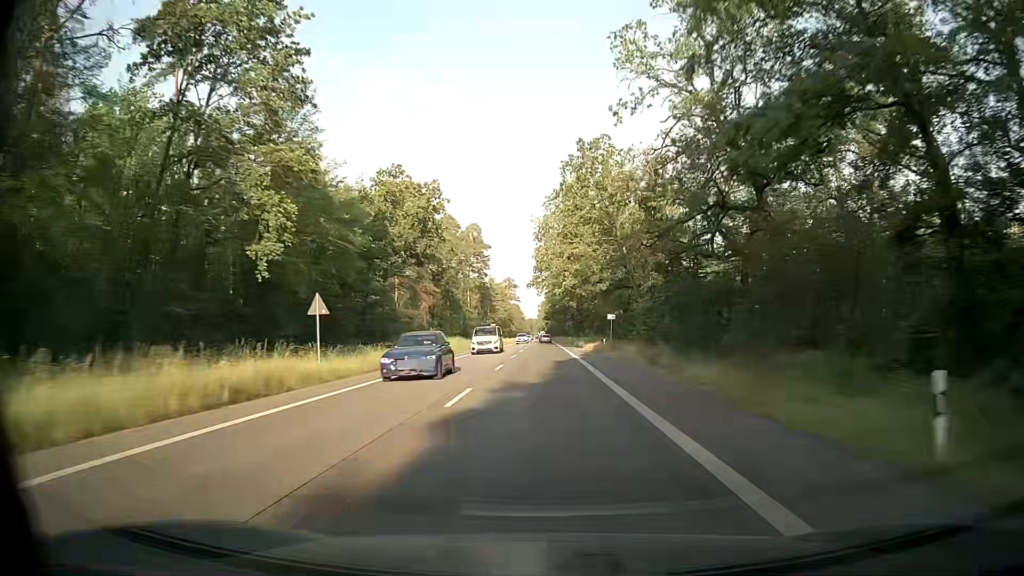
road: secondary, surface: asphalt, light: Day
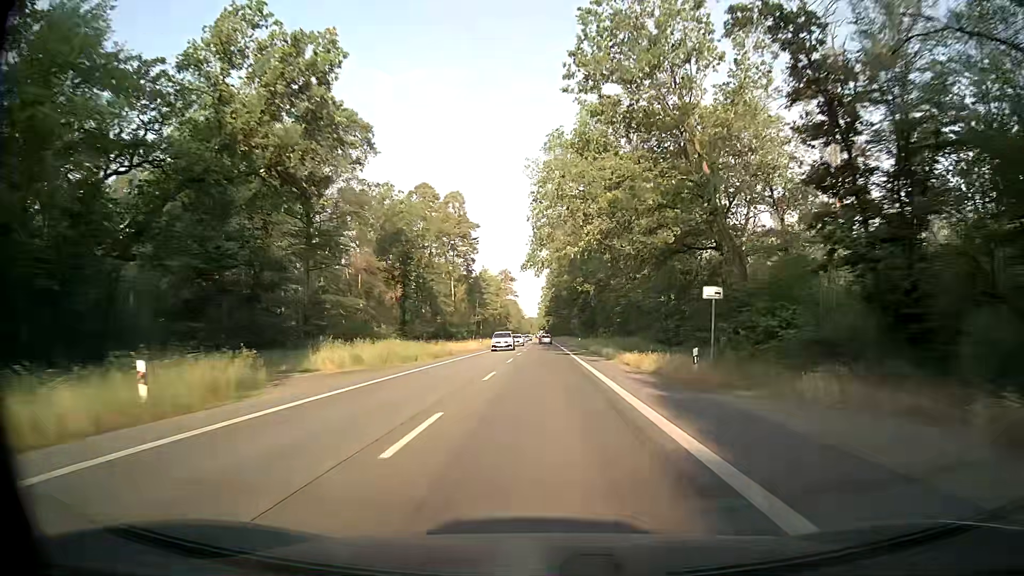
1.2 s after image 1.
(0.0, +28.7) m; 0°
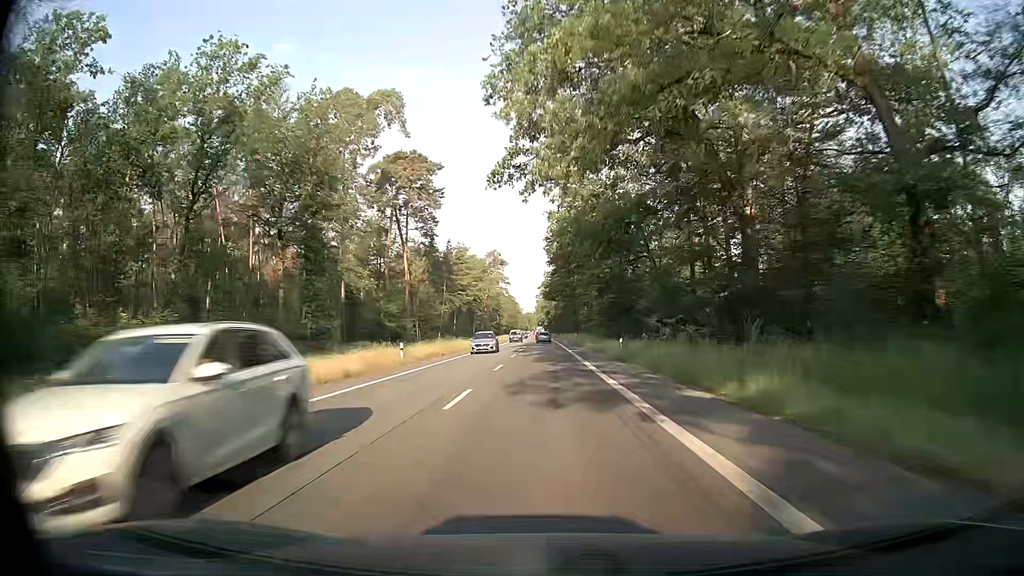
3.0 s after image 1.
(0.0, +42.8) m; 0°
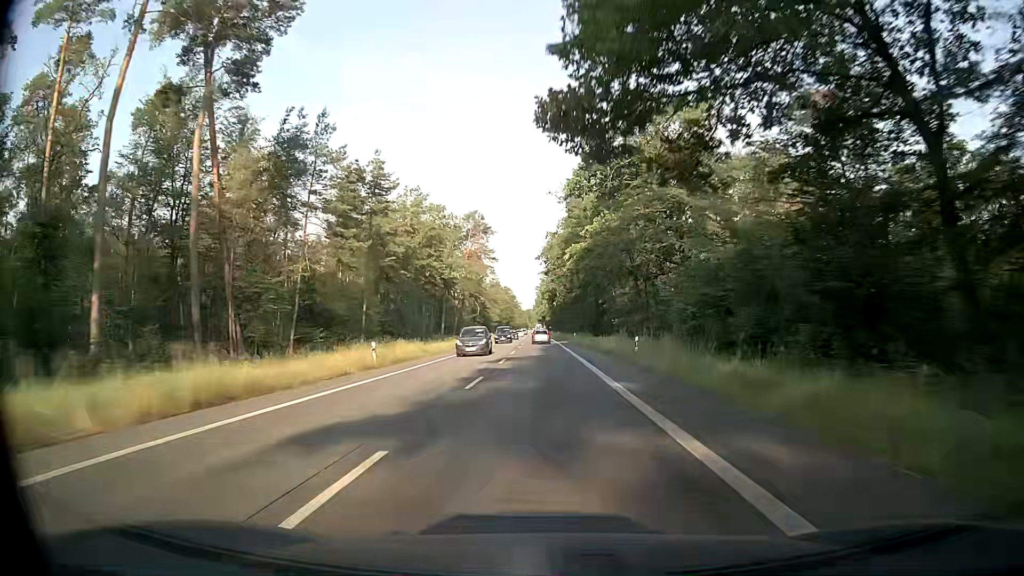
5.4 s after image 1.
(+0.3, +55.5) m; 0°
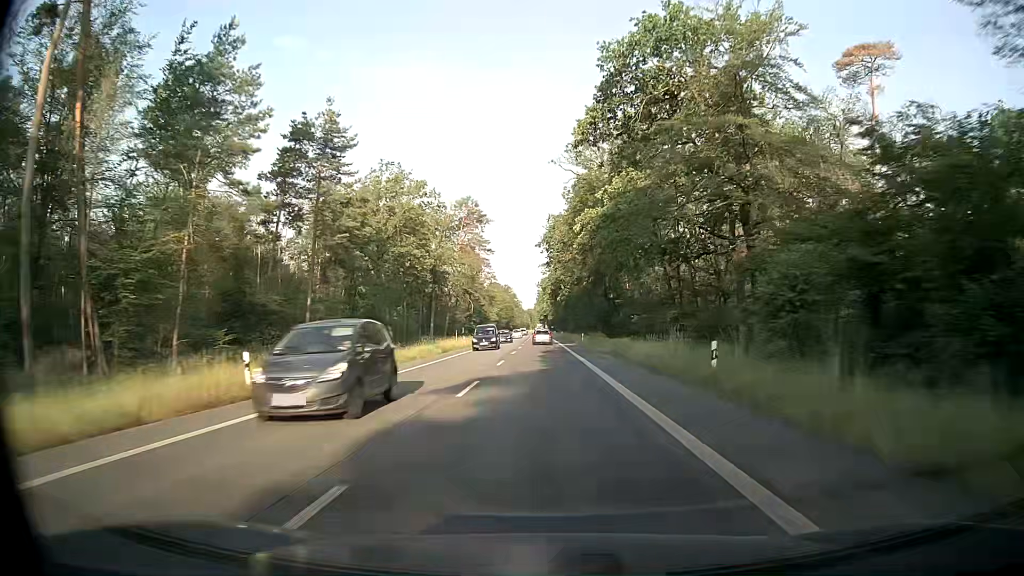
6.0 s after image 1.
(0.0, +13.4) m; 0°
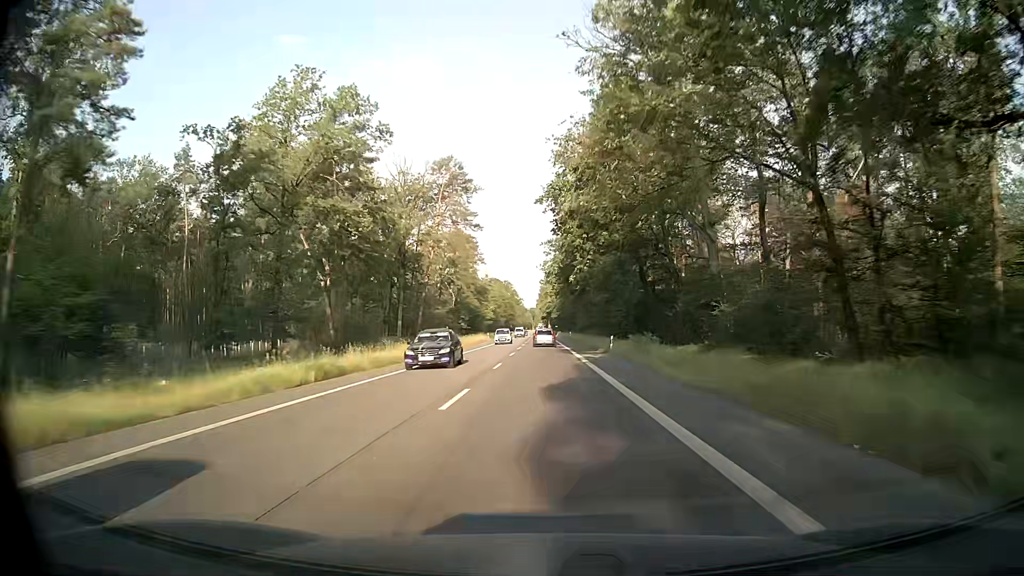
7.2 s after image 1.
(-0.1, +26.0) m; 0°
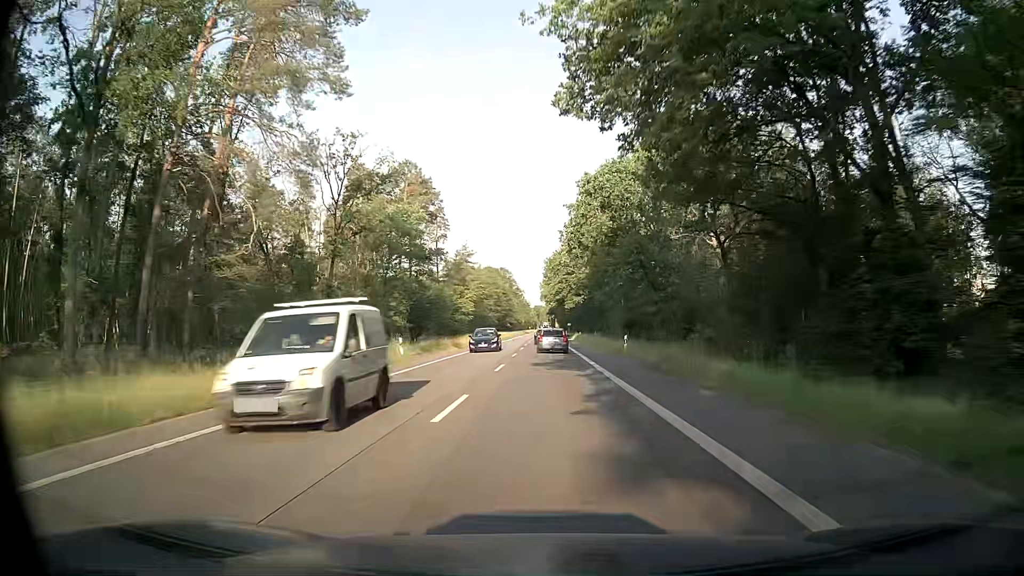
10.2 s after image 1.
(-0.4, +60.5) m; -1°
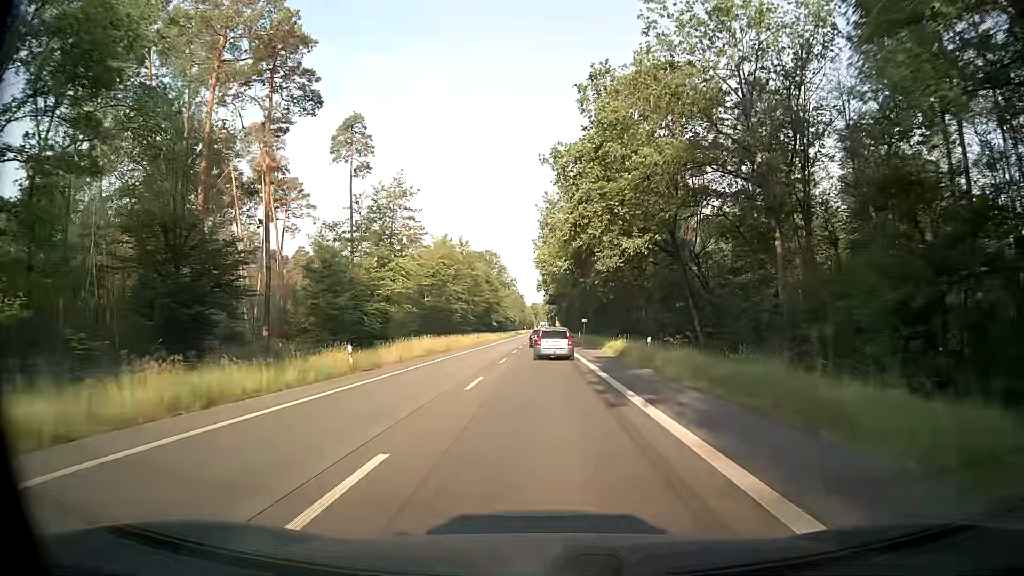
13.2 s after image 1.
(+0.1, +53.5) m; 0°
(0, +10) (0, +20) (0, +30) (0, +40) (0, +50) (0, +60) (0, +70) (0, +80) (0, +90) (0, +100) m
